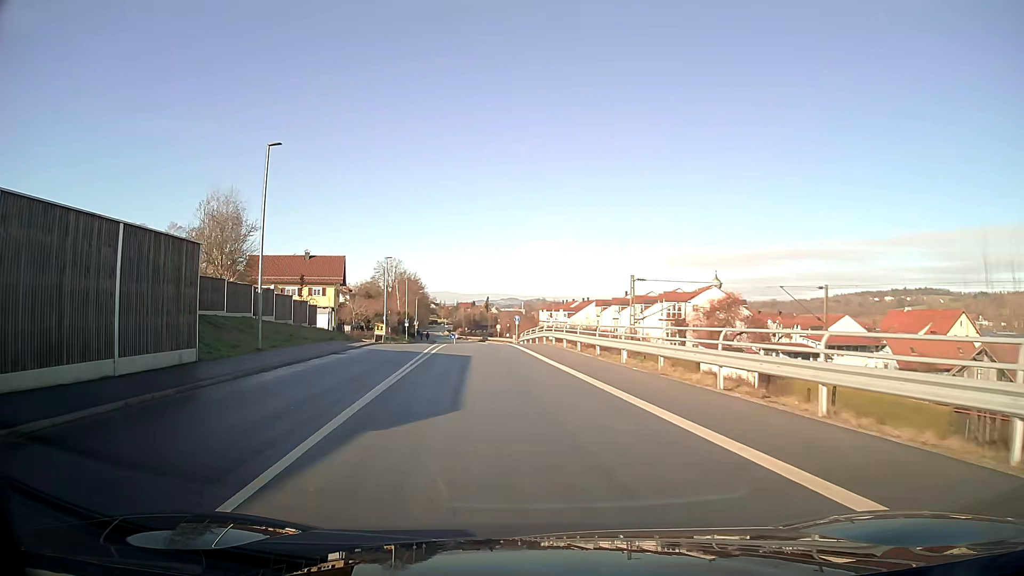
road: unclassified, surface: asphalt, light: Day
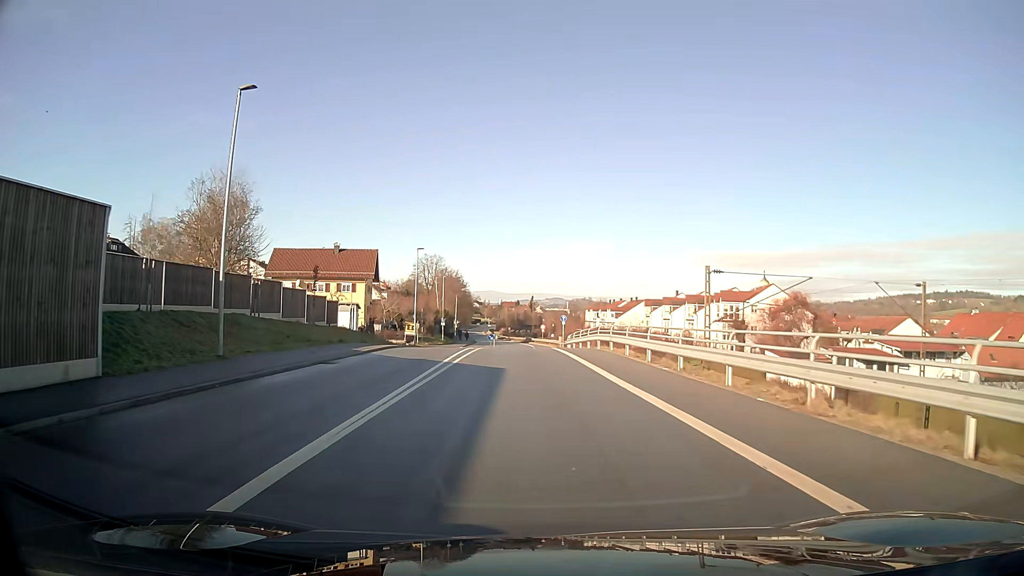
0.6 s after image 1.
(-0.1, +7.0) m; -2°
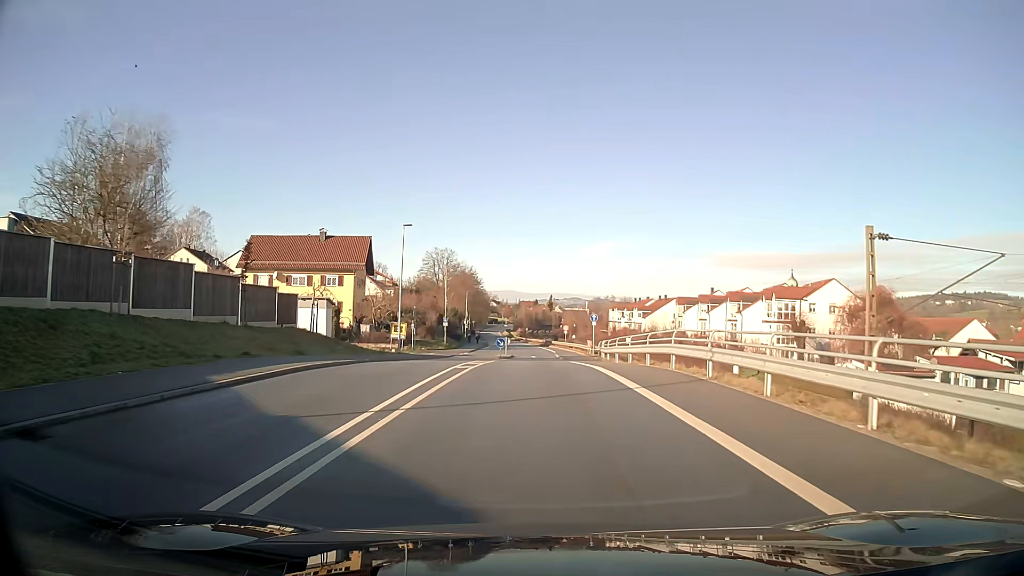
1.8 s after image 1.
(-0.3, +13.9) m; -1°
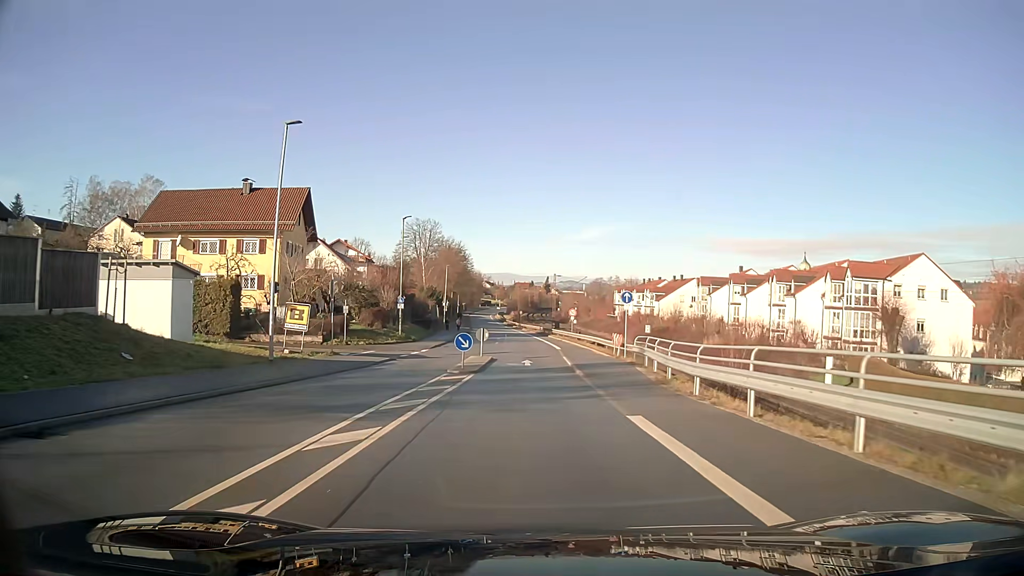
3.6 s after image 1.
(+0.1, +20.5) m; 0°
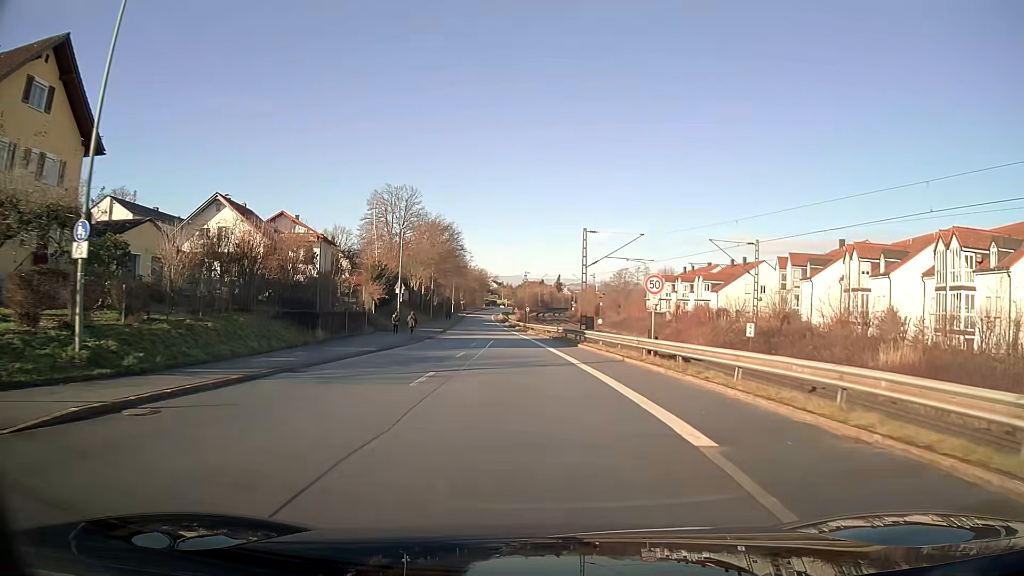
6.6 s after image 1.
(-0.3, +34.8) m; -2°
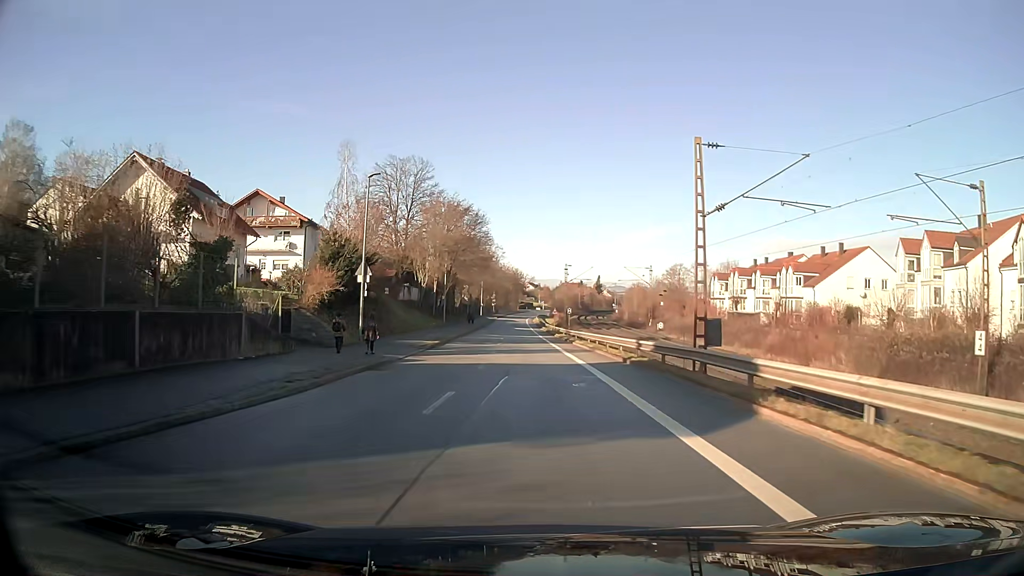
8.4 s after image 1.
(-0.5, +21.4) m; -3°
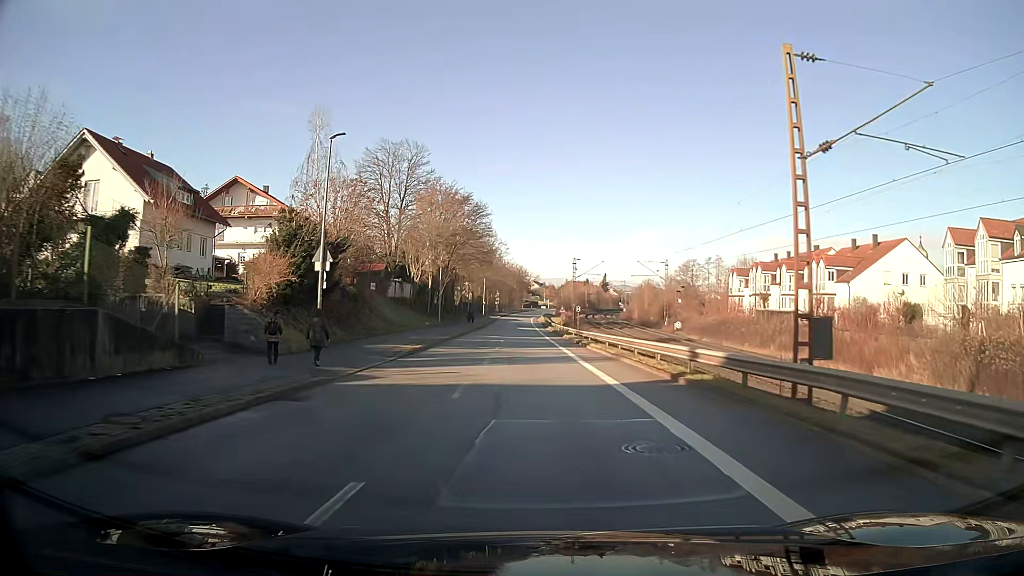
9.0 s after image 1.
(0.0, +7.3) m; 0°
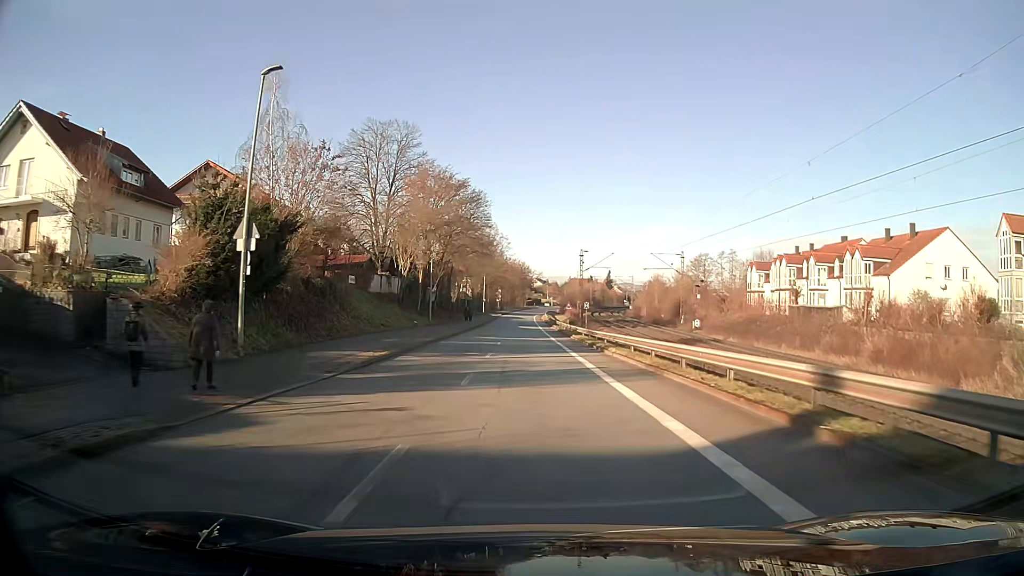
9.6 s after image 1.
(0.0, +7.3) m; 0°
(0, +10) (0, +20) (0, +30) (0, +40) (0, +50) (-1, +60) (-1, +70) (-1, +80) (-1, +90) (-1, +100) m
